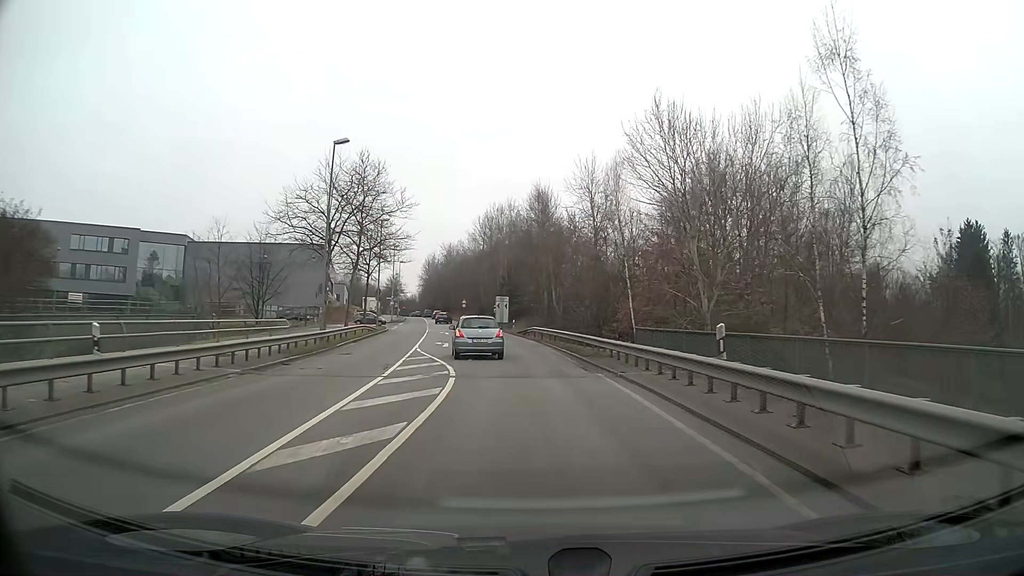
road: secondary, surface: asphalt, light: Day
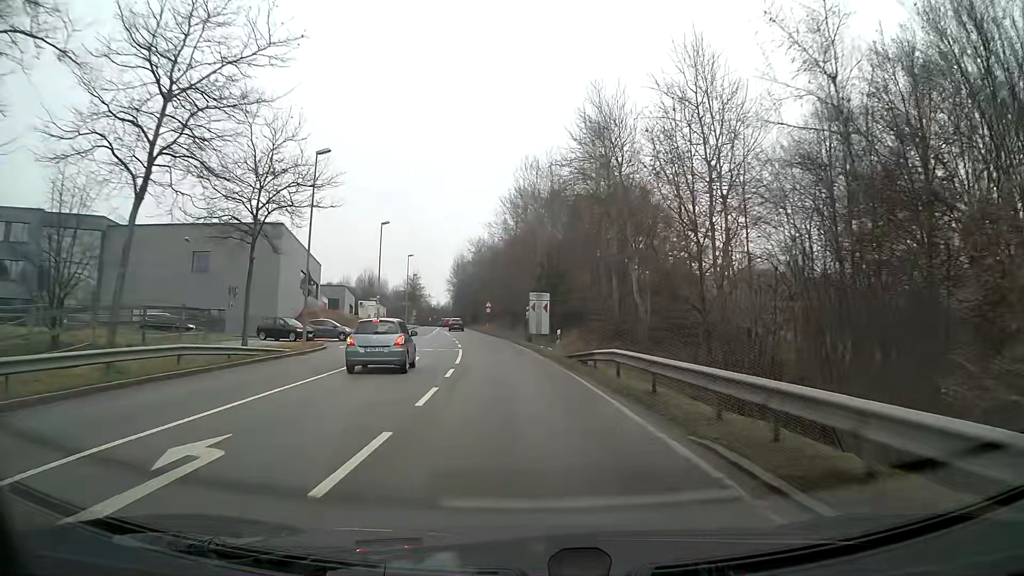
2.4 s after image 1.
(-1.0, +29.7) m; -4°
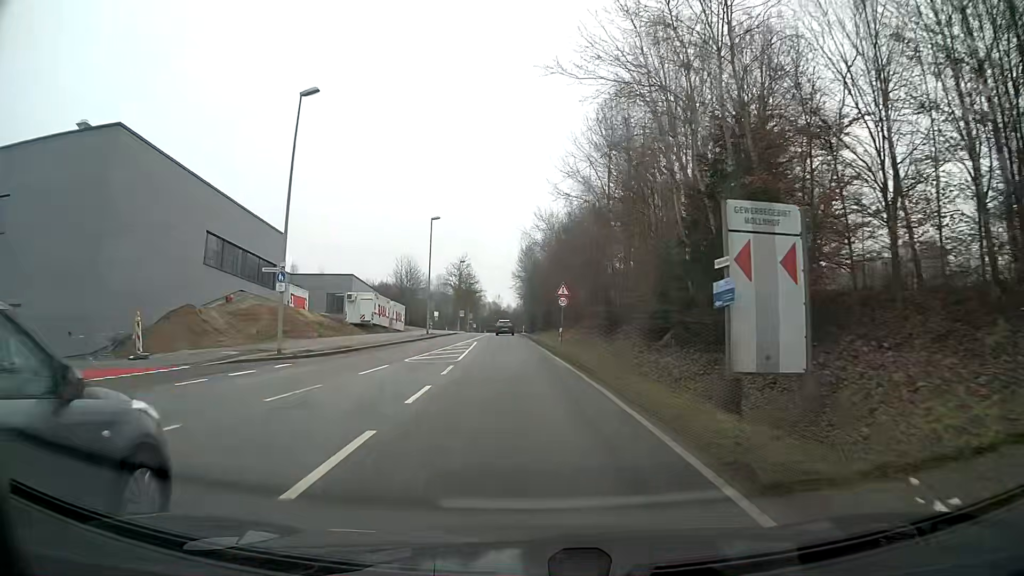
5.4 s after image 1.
(-2.1, +38.2) m; -7°
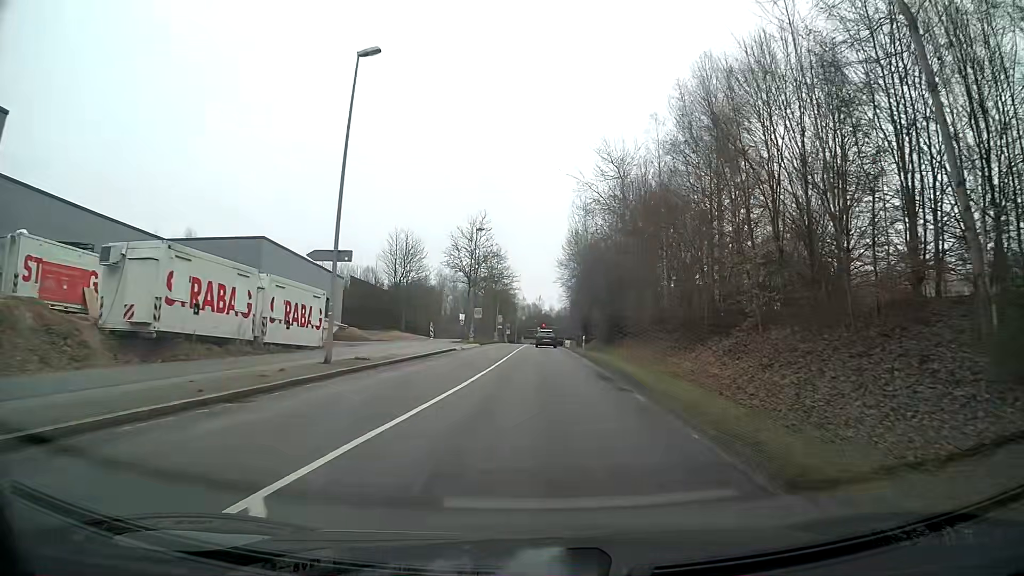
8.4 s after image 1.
(-1.4, +38.6) m; -2°
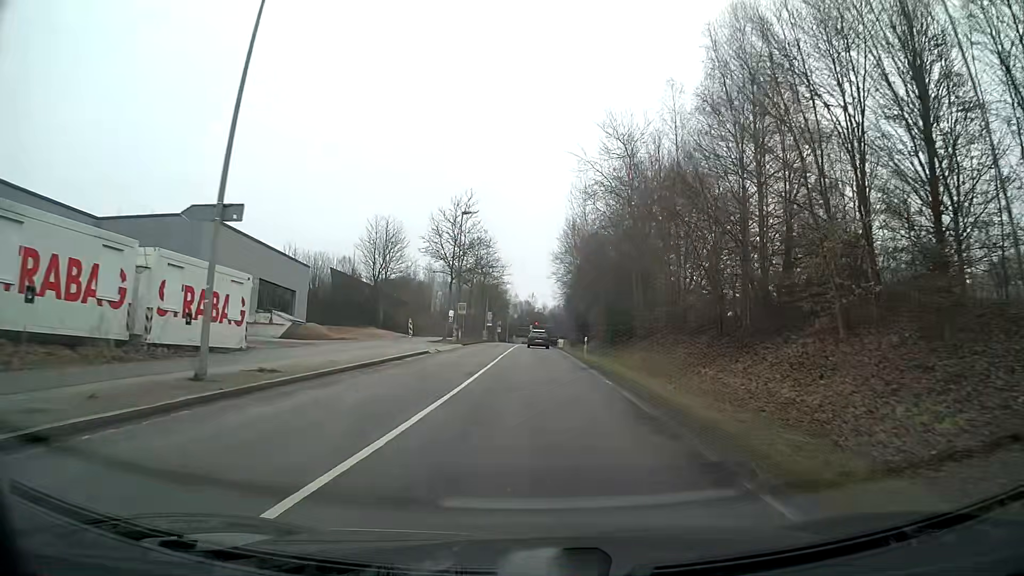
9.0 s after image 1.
(0.0, +7.8) m; 0°
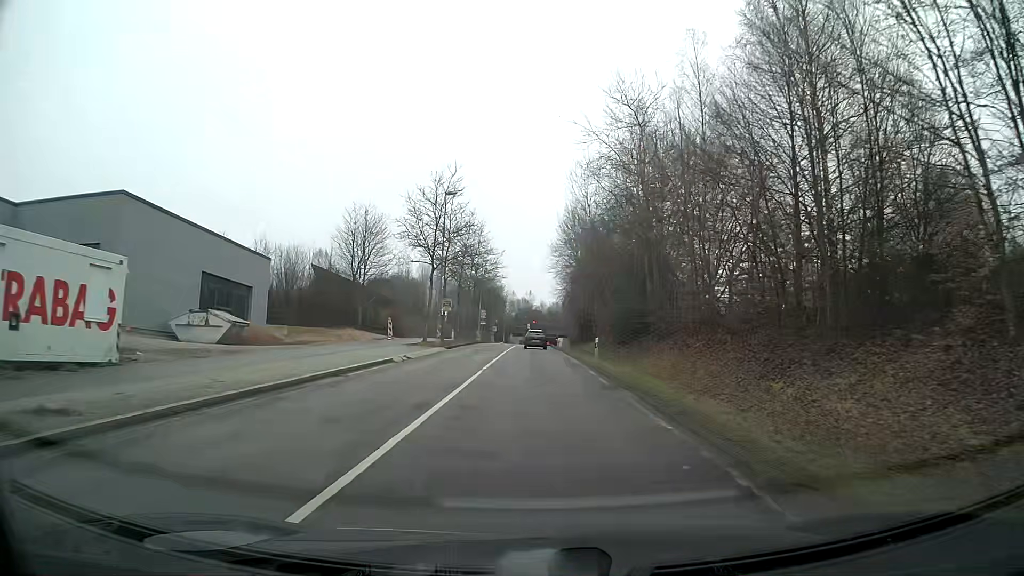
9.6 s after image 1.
(0.0, +7.8) m; 0°
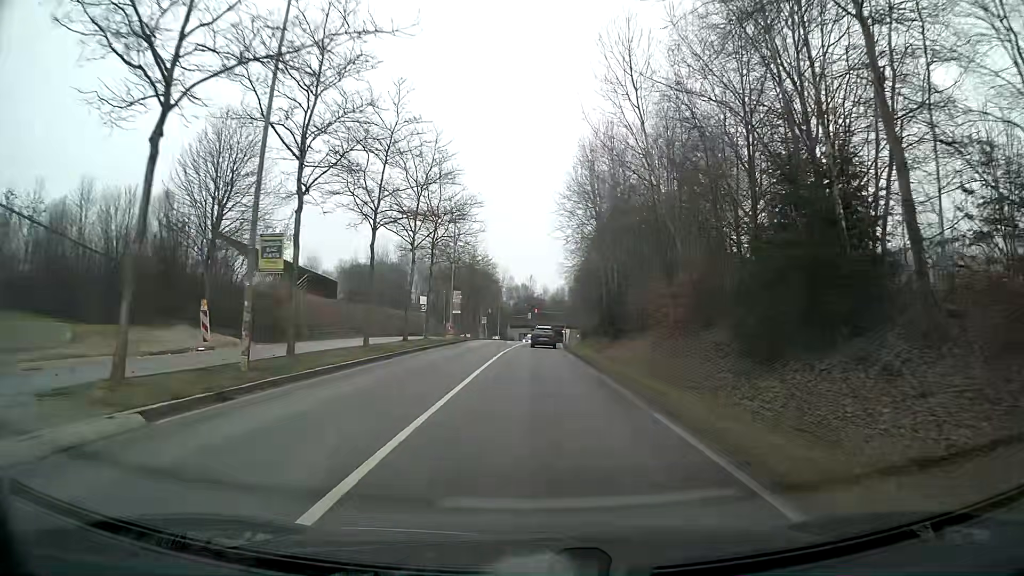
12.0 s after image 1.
(0.0, +30.6) m; 0°
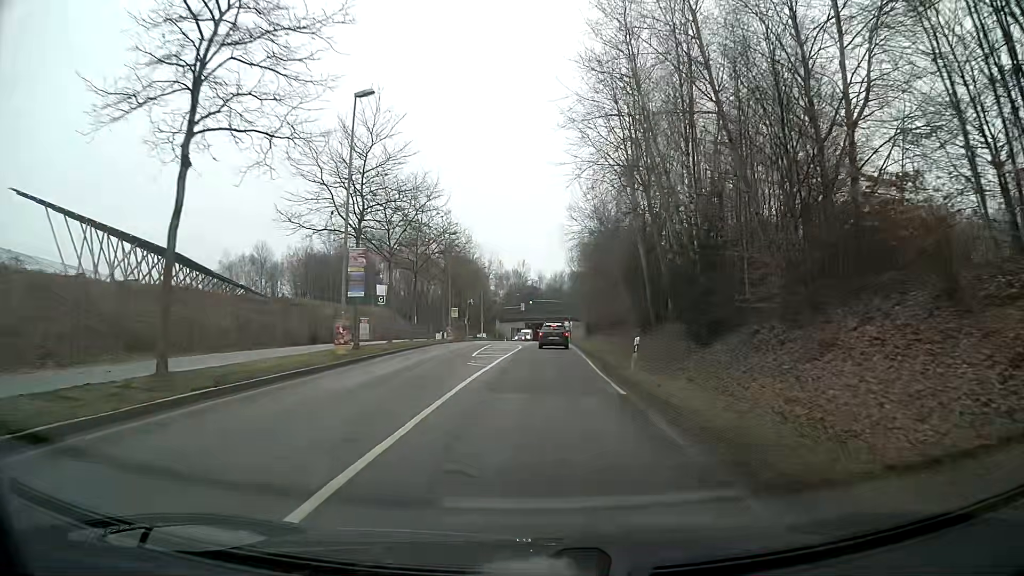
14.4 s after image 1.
(+0.1, +29.8) m; 0°
